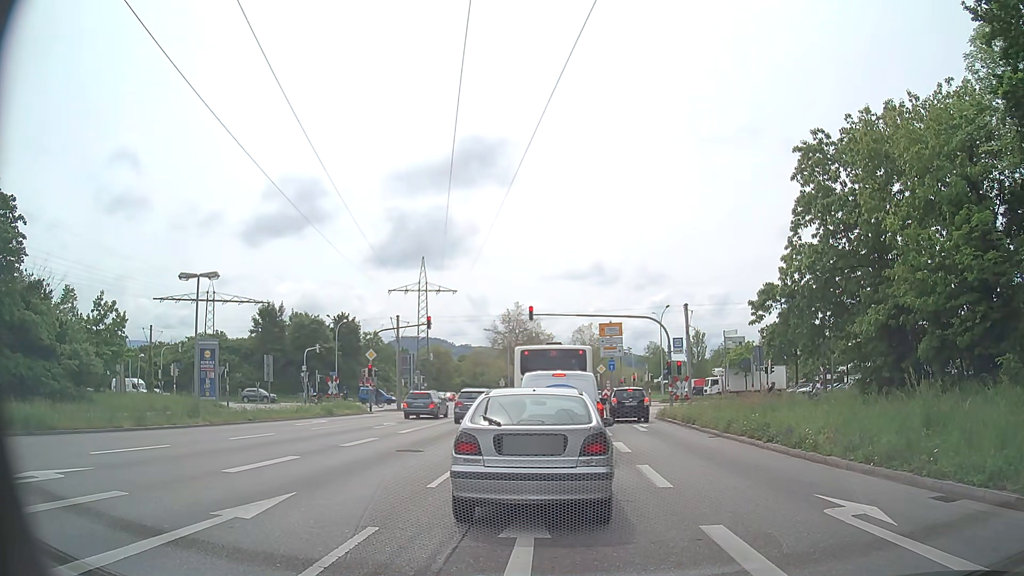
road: primary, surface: asphalt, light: Day
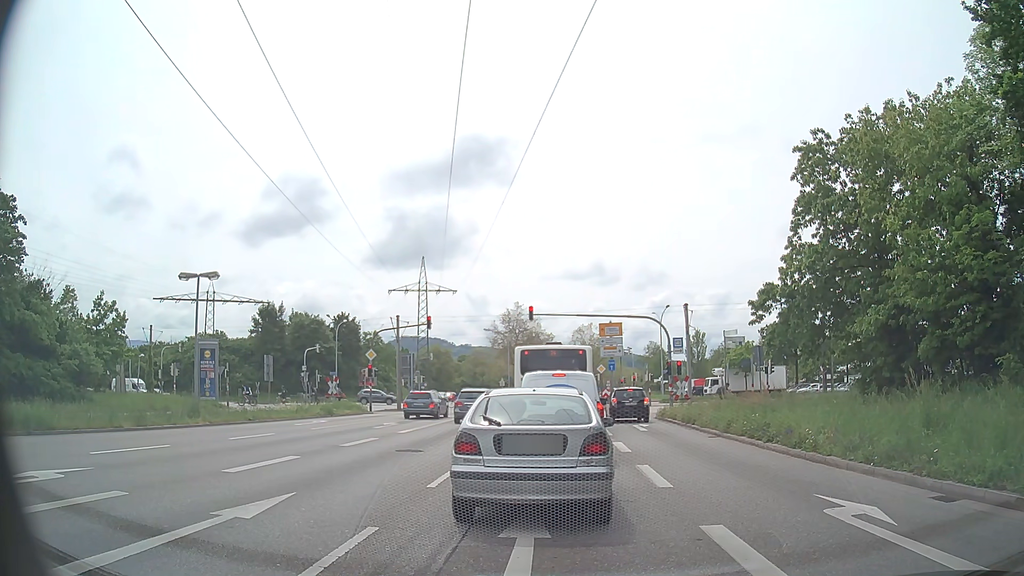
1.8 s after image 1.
(0.0, 0.0) m; 0°
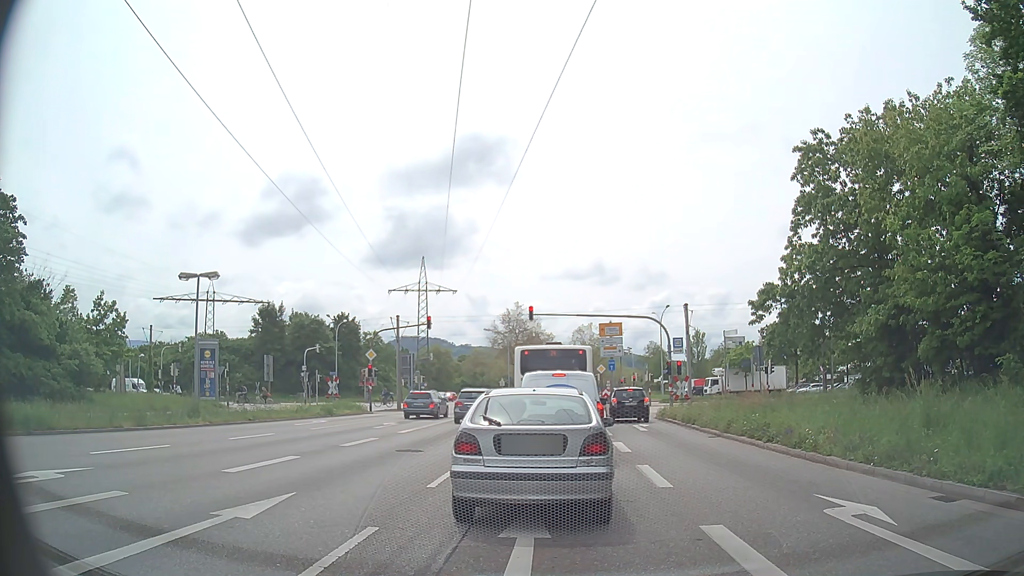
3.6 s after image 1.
(0.0, 0.0) m; 0°
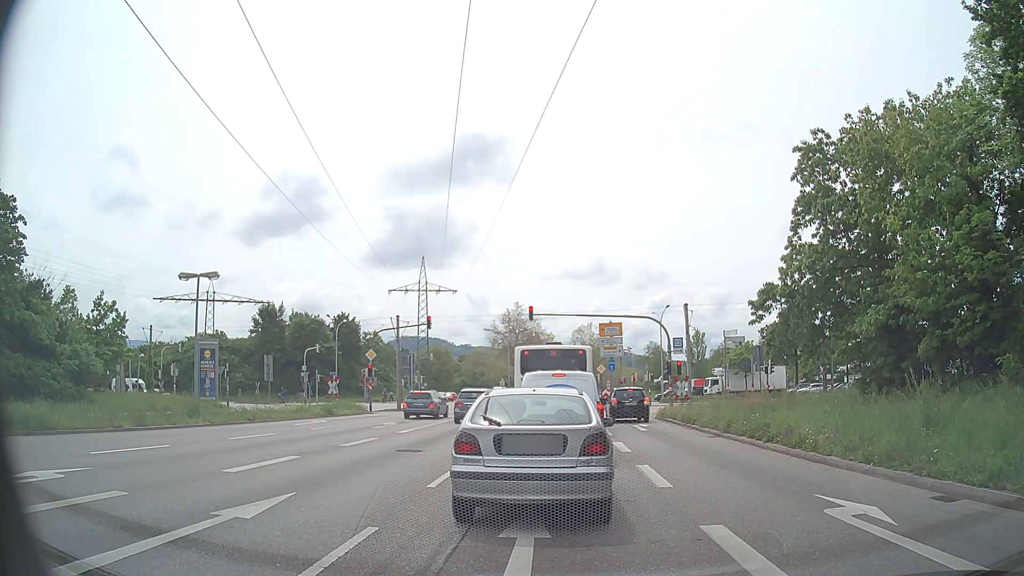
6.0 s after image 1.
(0.0, 0.0) m; 0°
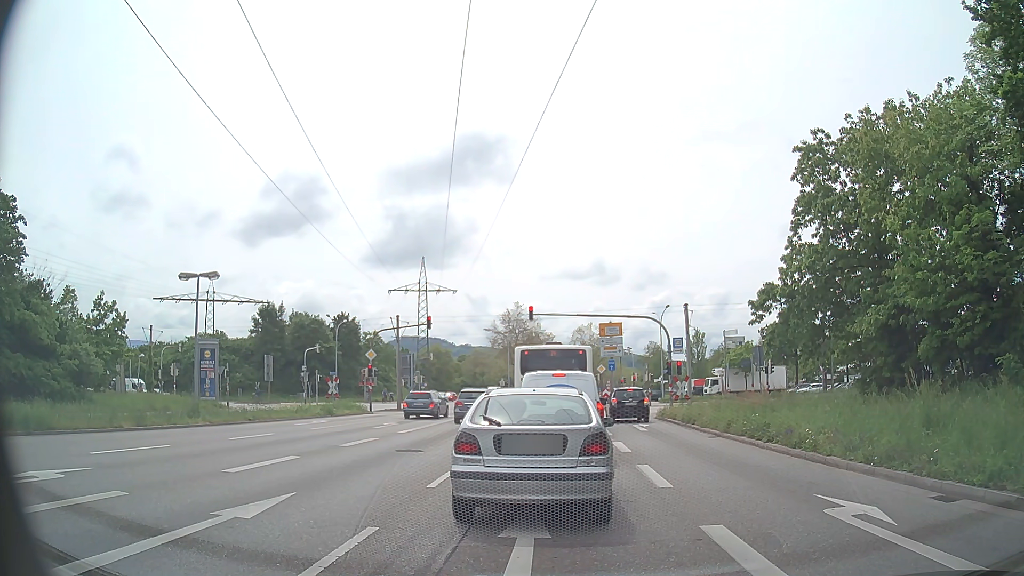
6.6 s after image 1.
(0.0, 0.0) m; 0°
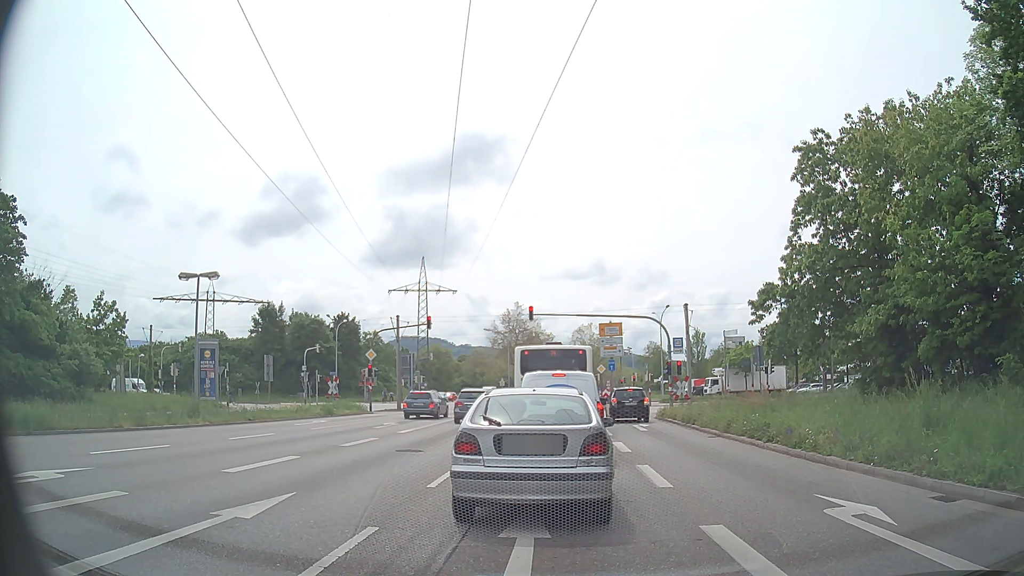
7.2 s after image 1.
(0.0, 0.0) m; 0°
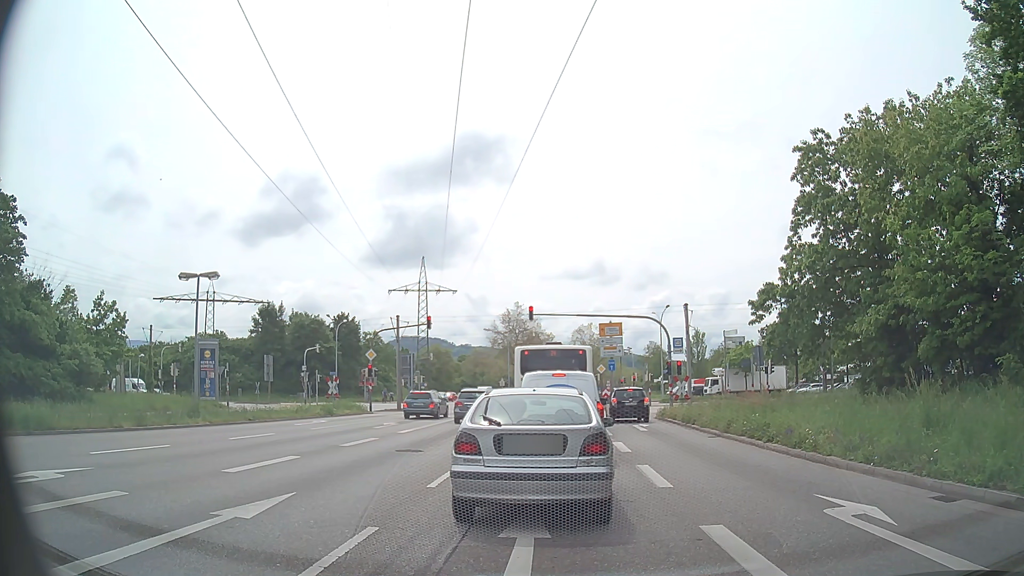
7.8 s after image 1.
(0.0, 0.0) m; 0°
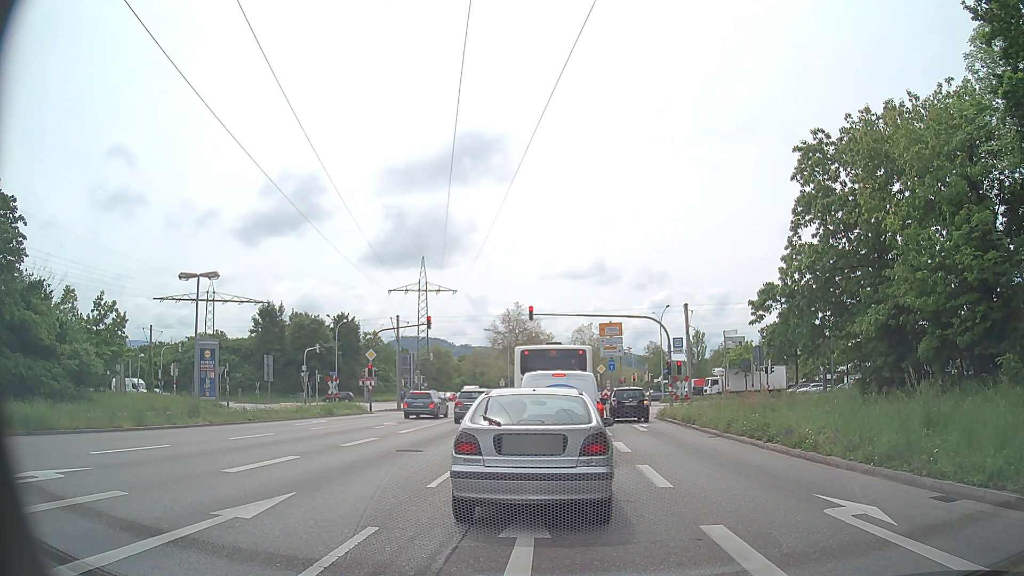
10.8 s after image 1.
(0.0, 0.0) m; 0°
